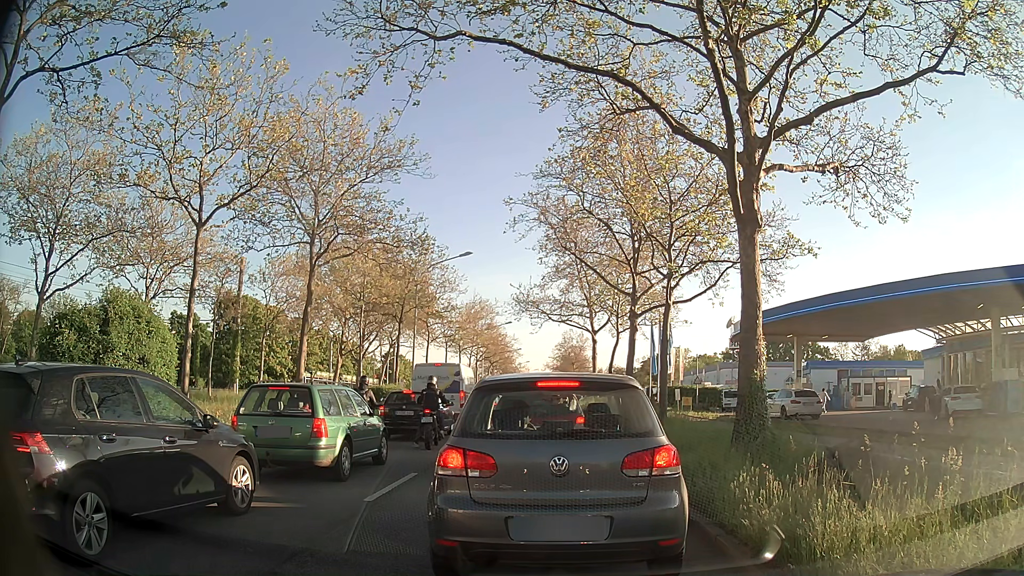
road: primary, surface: asphalt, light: Day
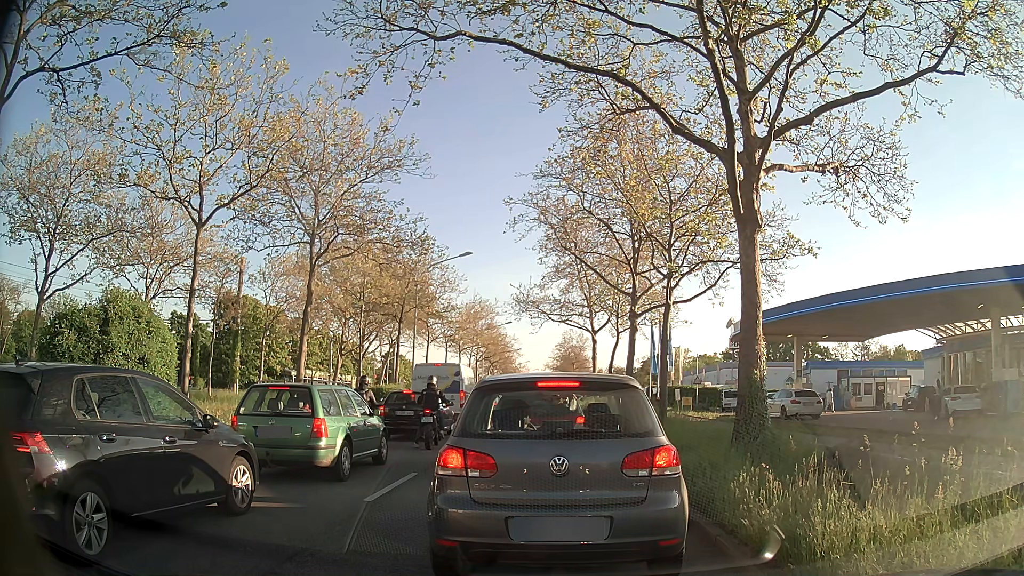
(0.0, 0.0) m; 0°
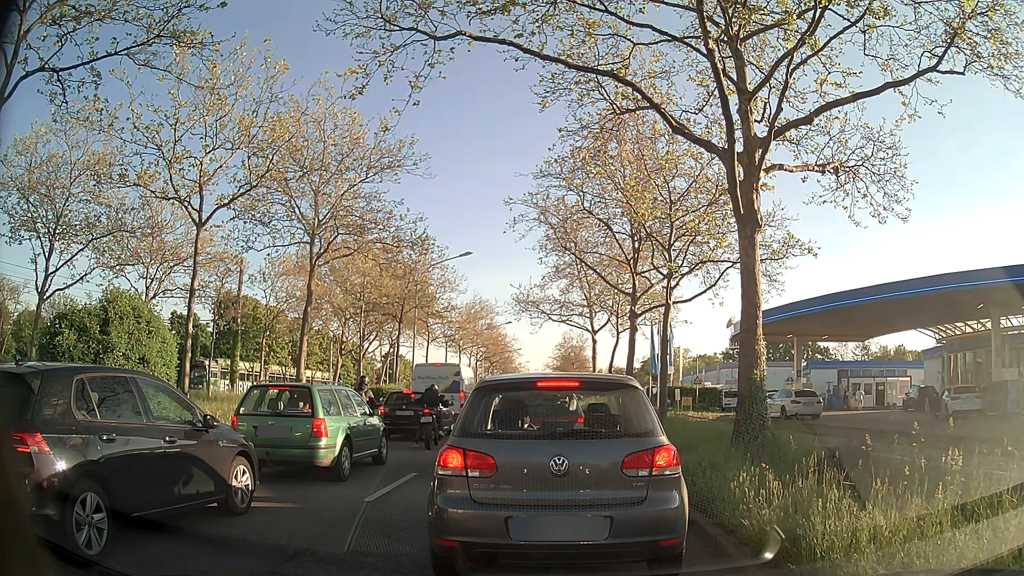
(0.0, 0.0) m; 0°
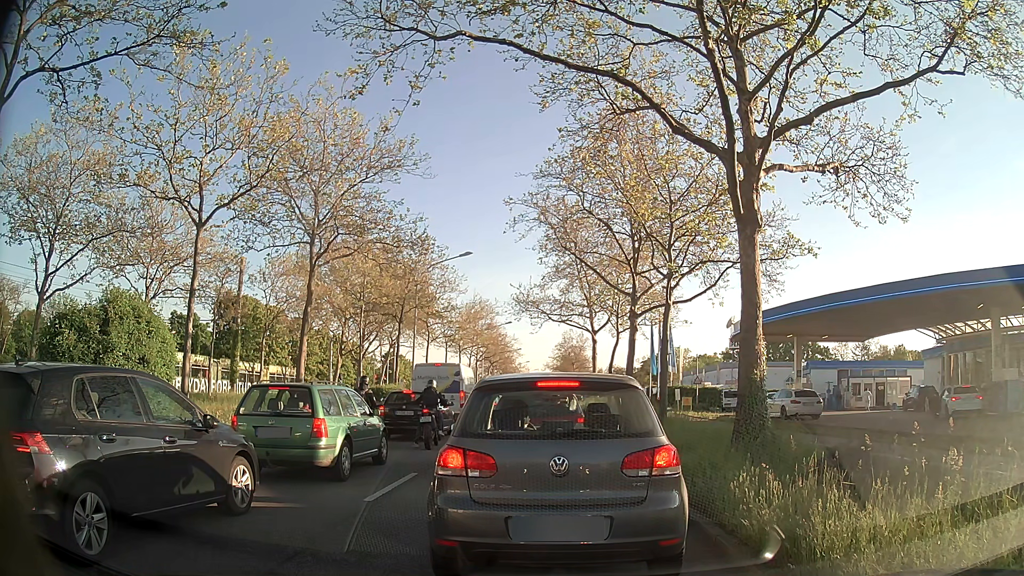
(0.0, 0.0) m; 0°
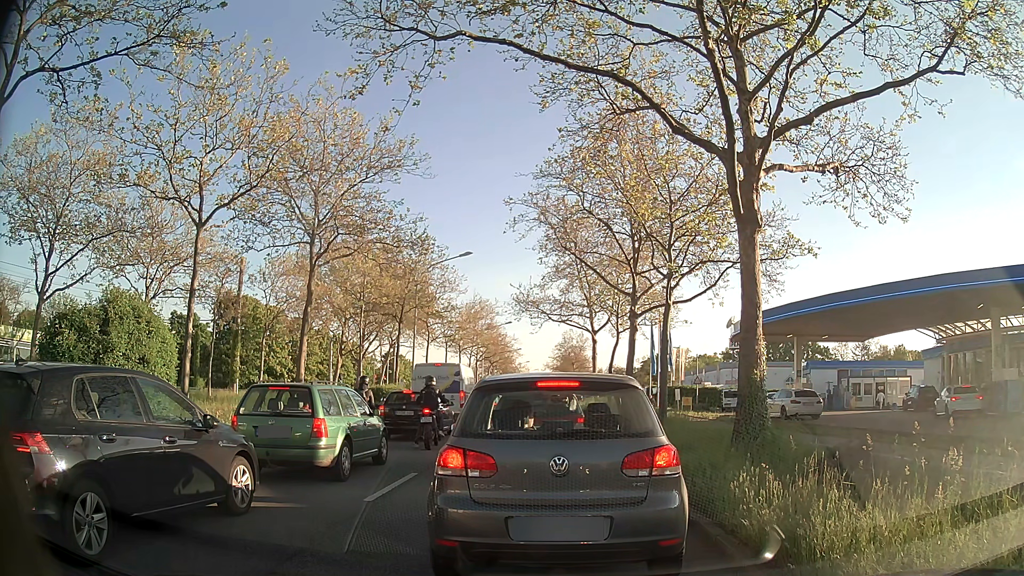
(0.0, 0.0) m; 0°
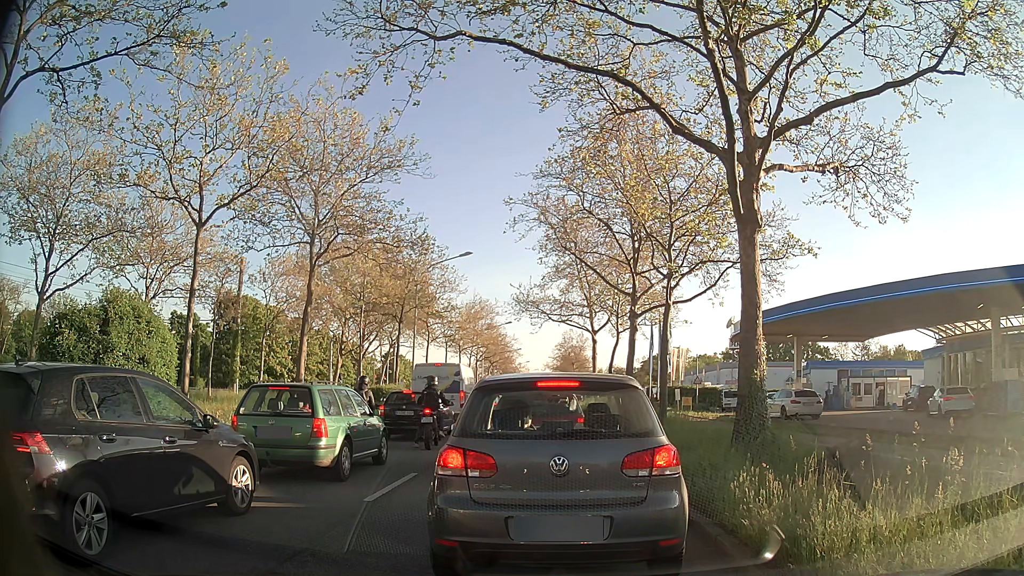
(0.0, 0.0) m; 0°
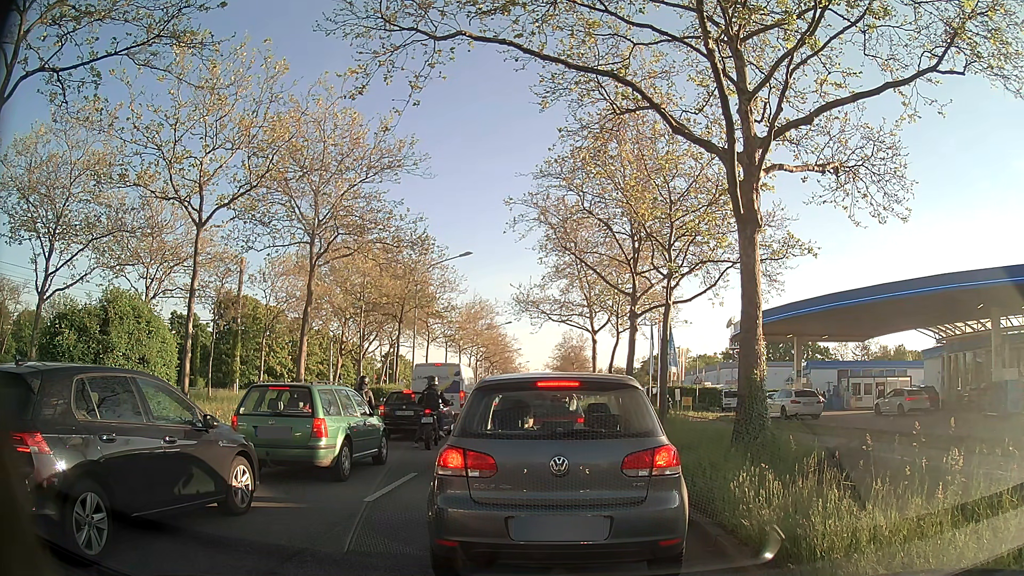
(0.0, 0.0) m; 0°
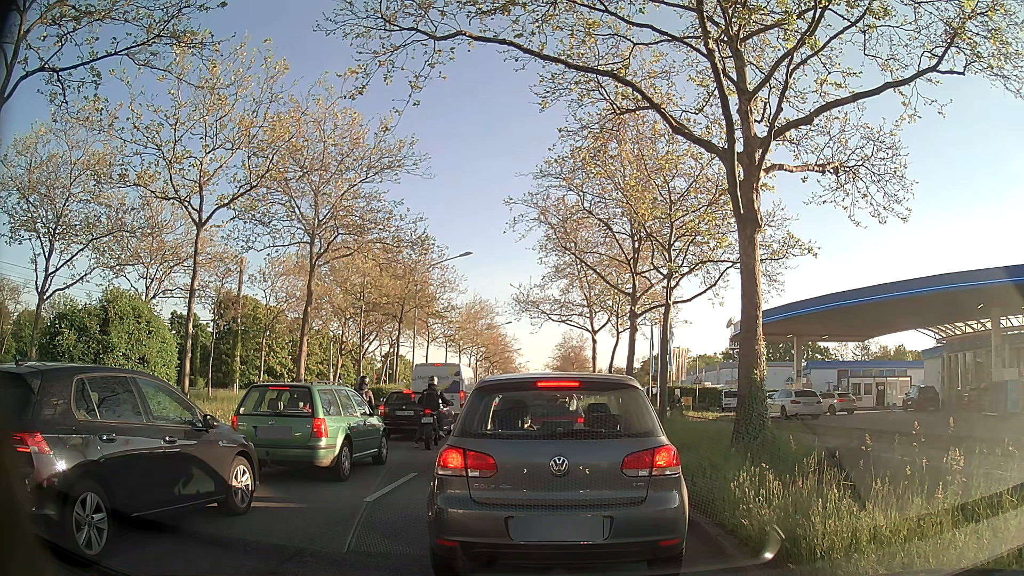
(0.0, 0.0) m; 0°
